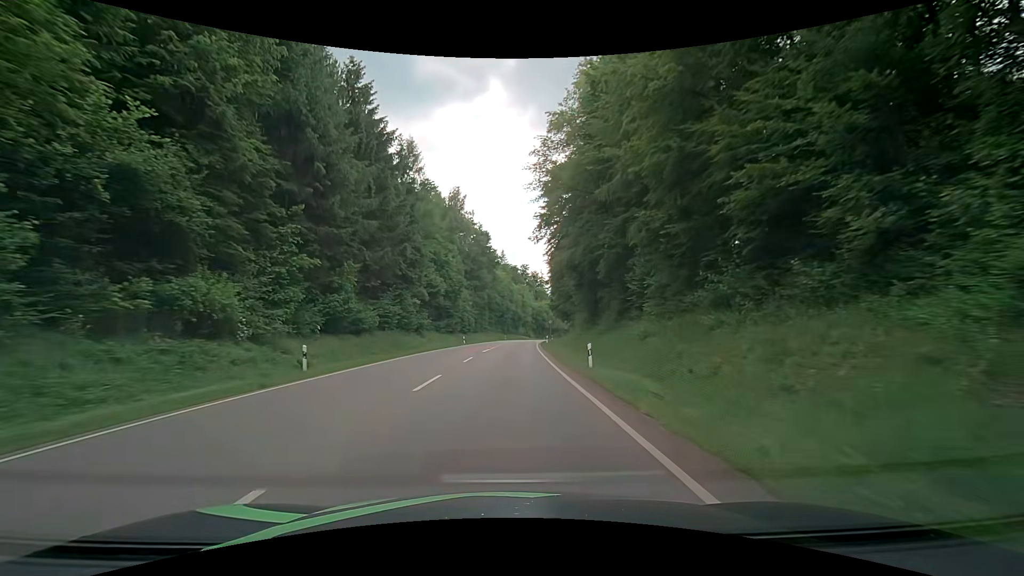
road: secondary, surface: asphalt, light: Day
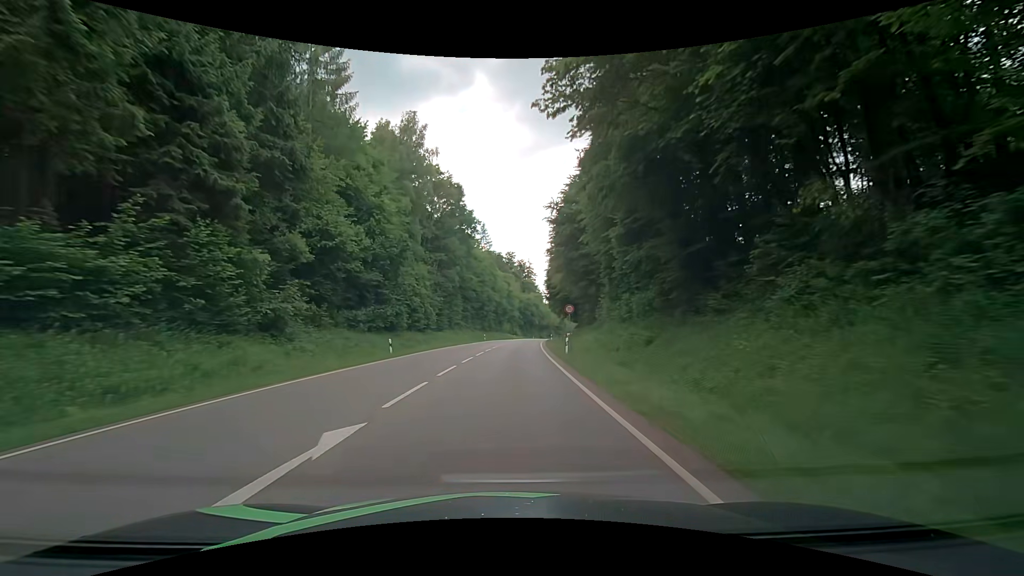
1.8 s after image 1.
(+0.5, +32.4) m; +2°
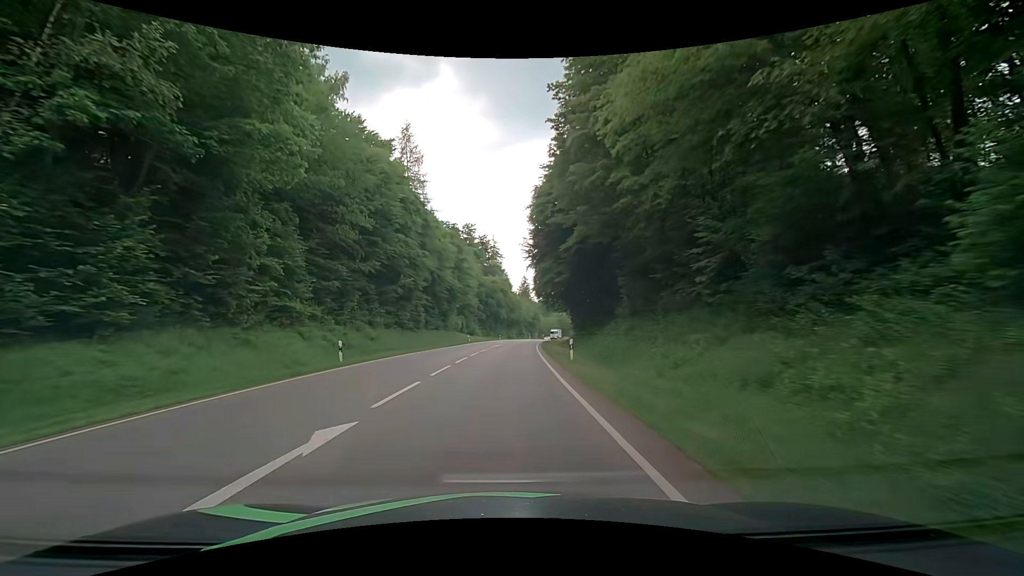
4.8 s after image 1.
(+2.2, +54.0) m; +4°
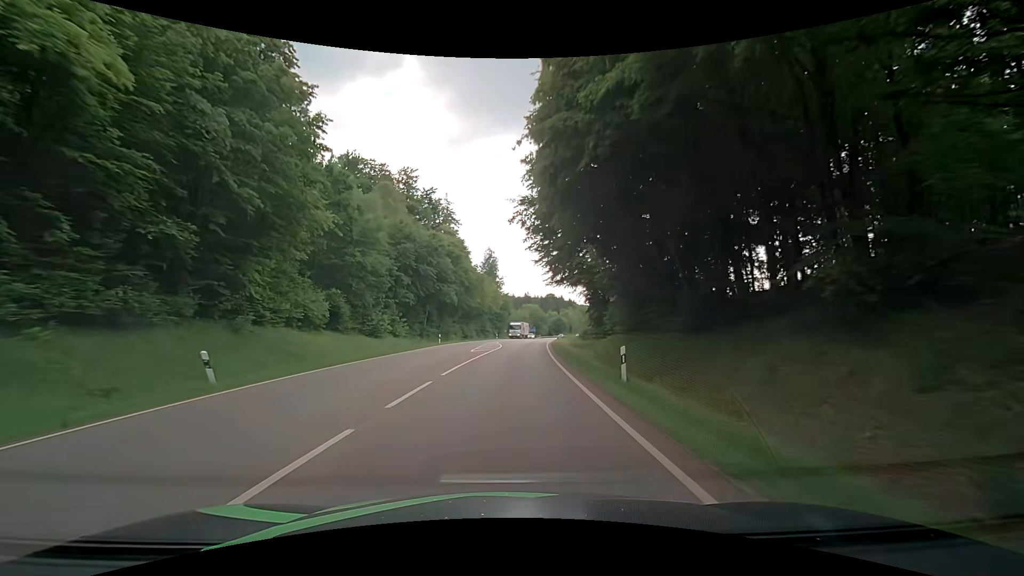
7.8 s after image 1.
(+1.9, +54.1) m; +5°
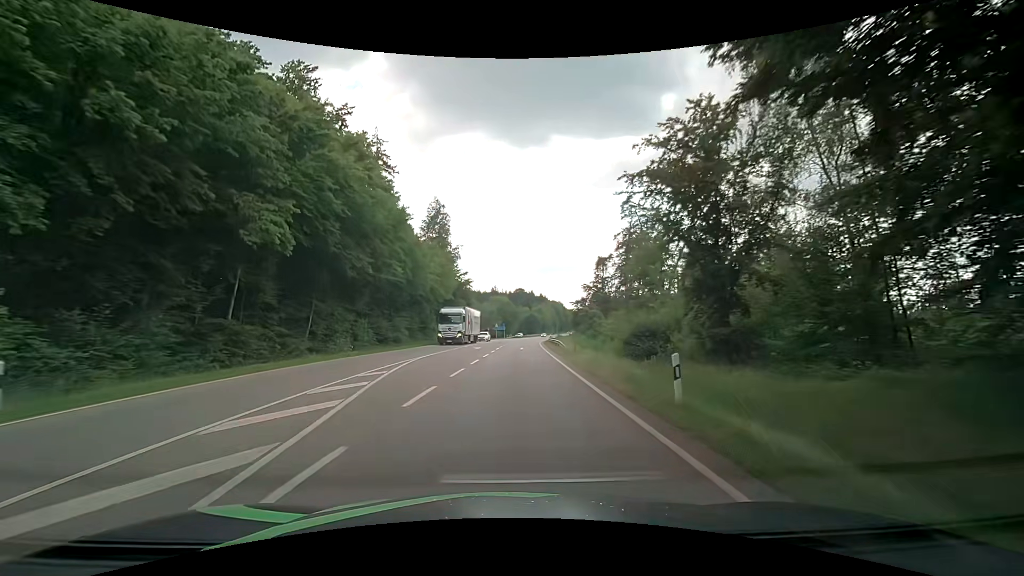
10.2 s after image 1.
(+1.3, +43.2) m; +3°
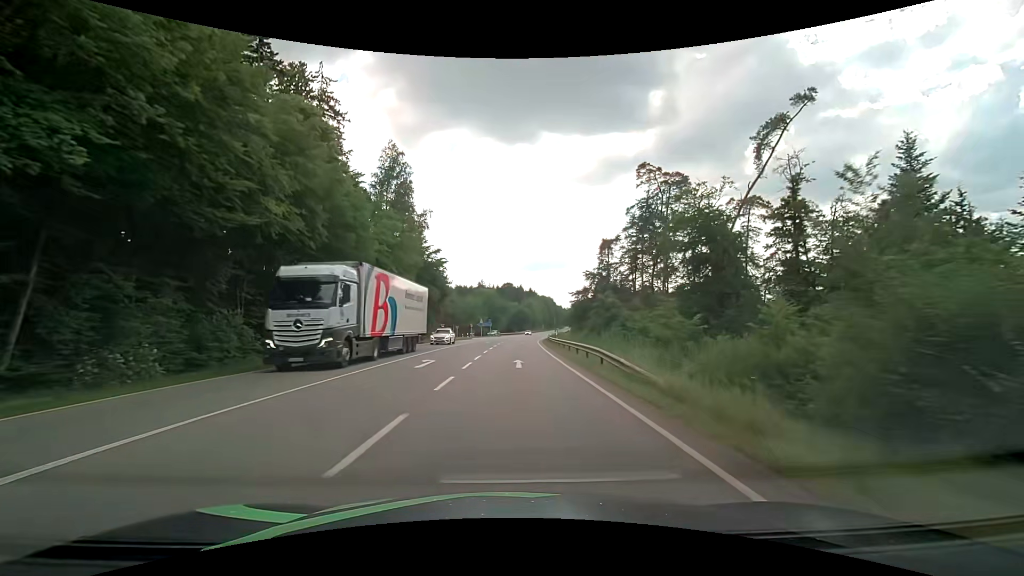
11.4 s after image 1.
(+0.3, +21.6) m; +1°
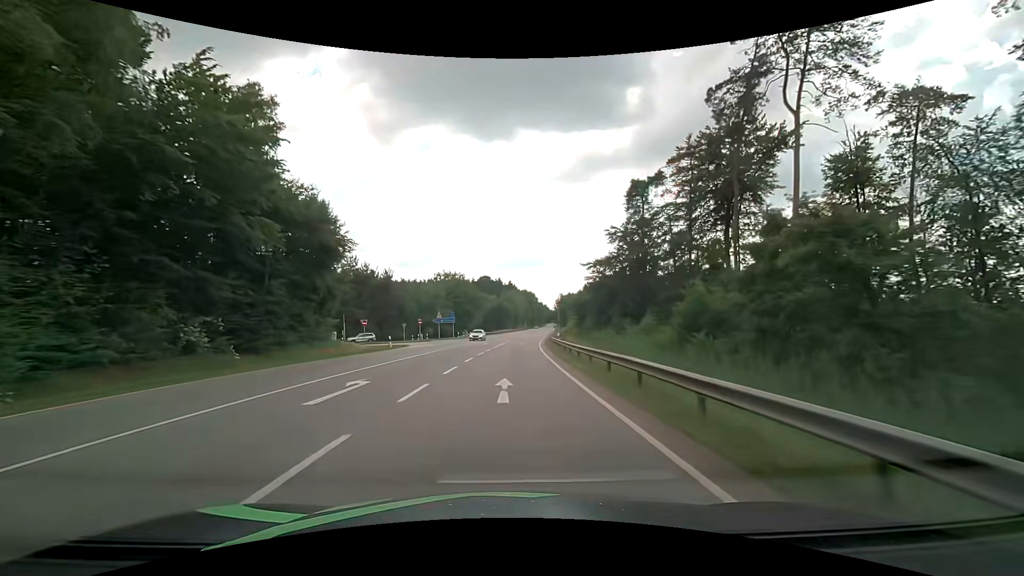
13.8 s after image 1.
(+1.4, +43.2) m; +3°
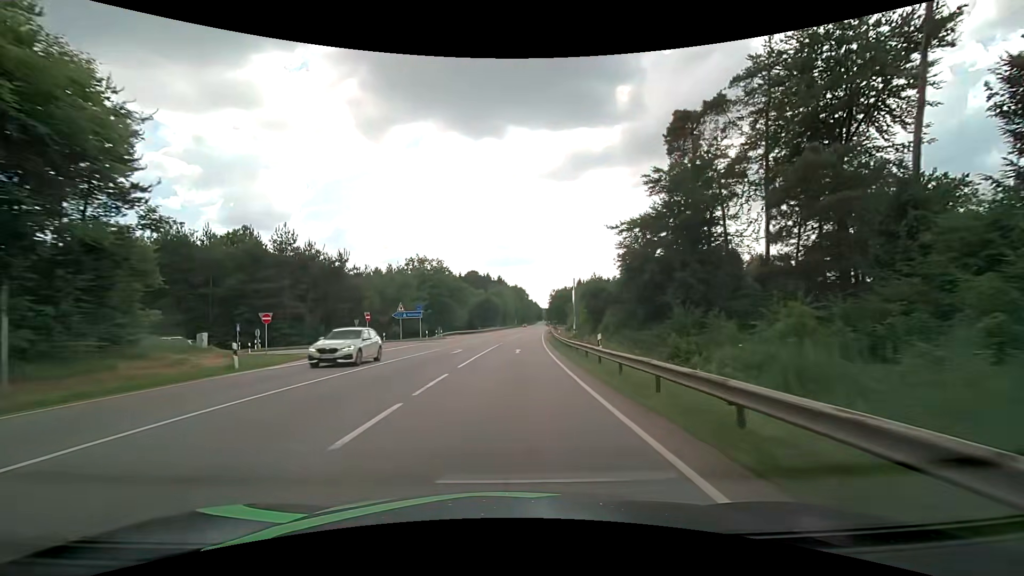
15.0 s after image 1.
(+0.2, +21.6) m; +1°
(0, +10) (0, +20) (0, +30) (+1, +40) (+1, +50) (+2, +60) (+3, +70) (+3, +80) (+4, +90) (+5, +100) m
